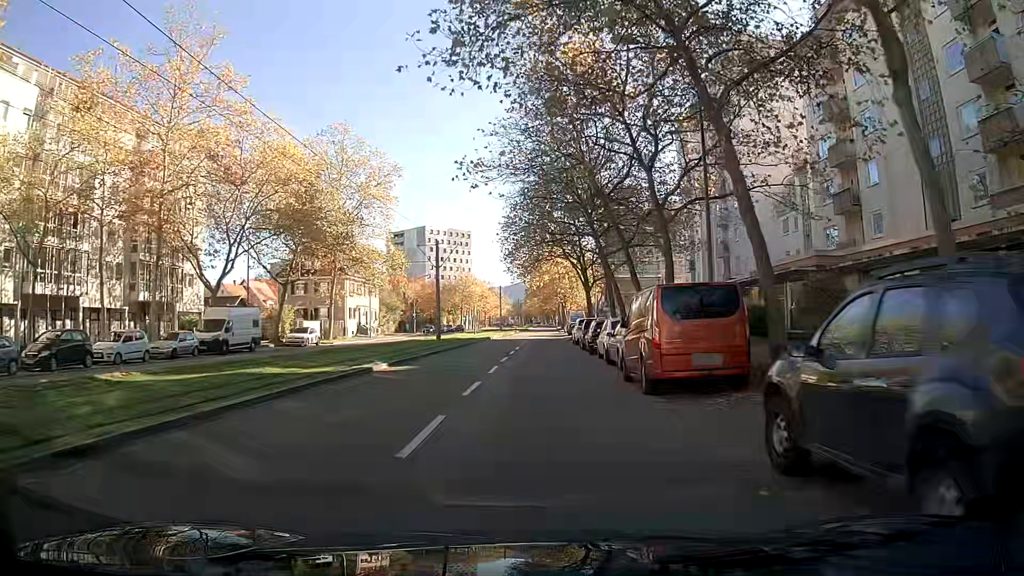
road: tertiary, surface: asphalt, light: Day
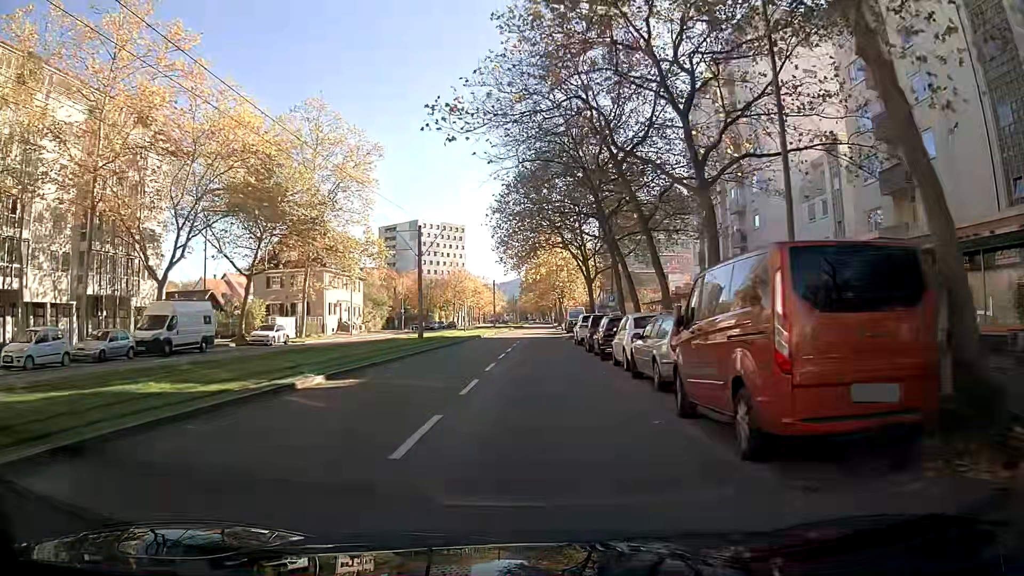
(0.0, +6.1) m; 0°
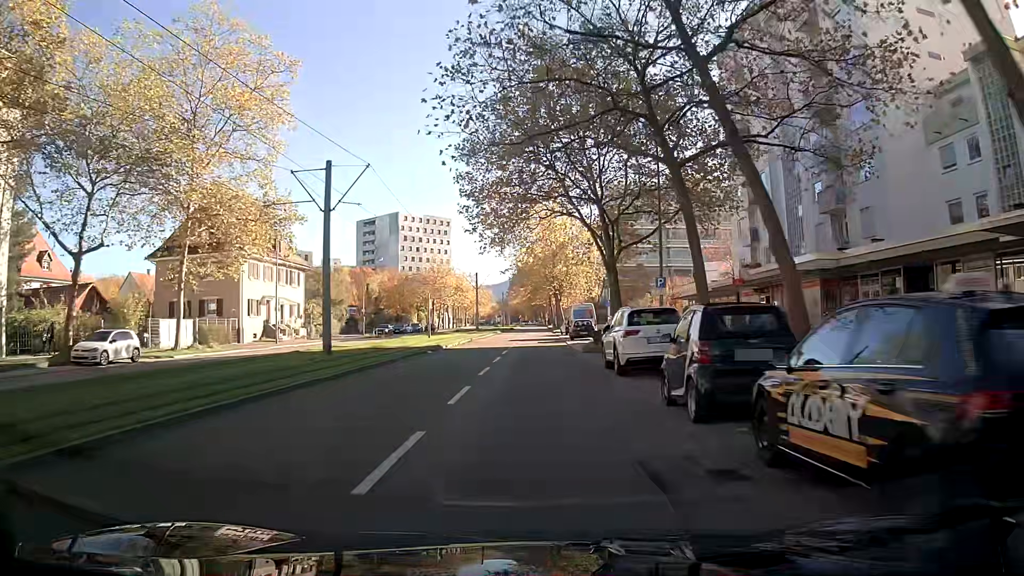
(+0.2, +18.8) m; +1°
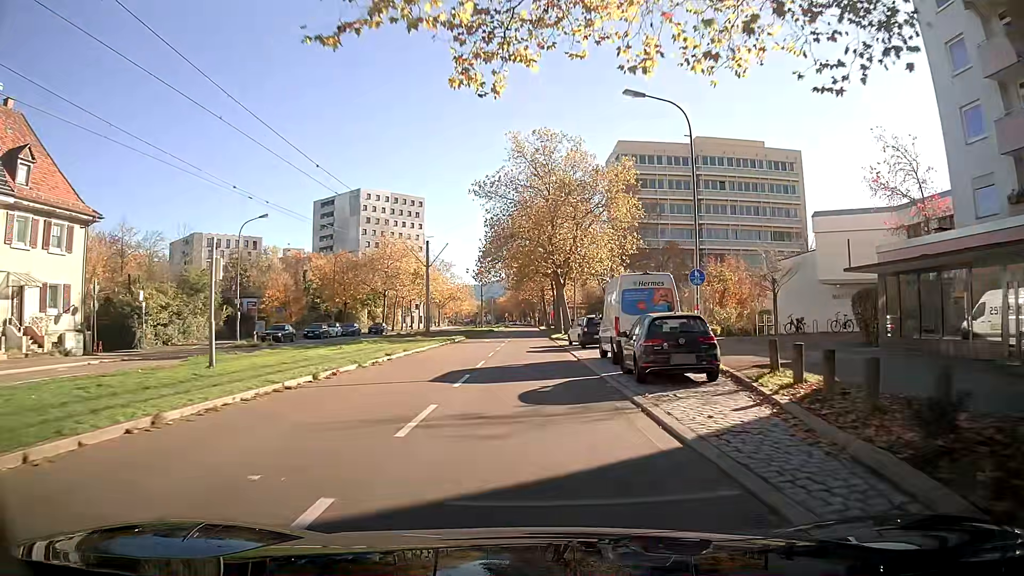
(+0.1, +32.6) m; 0°
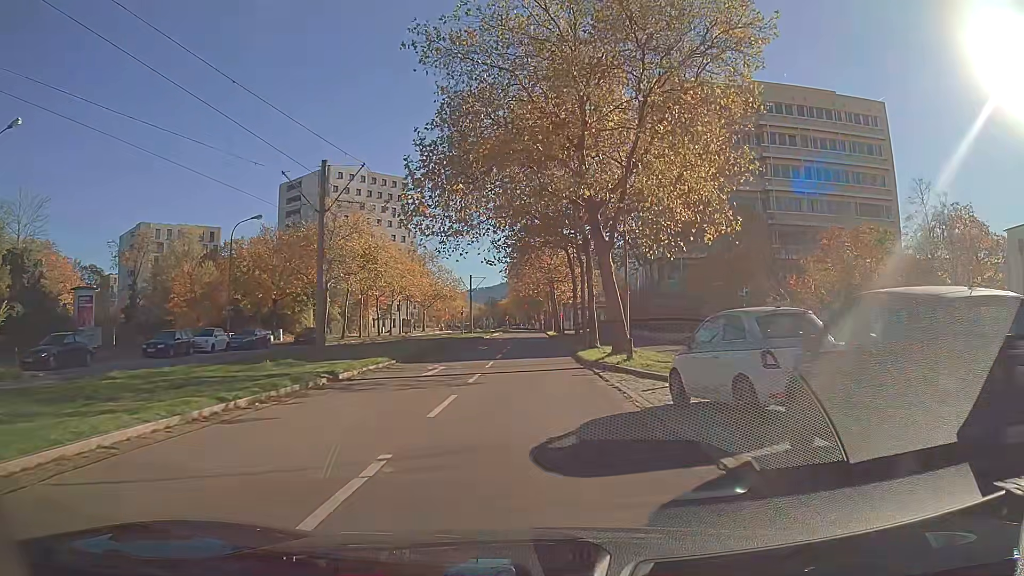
(0.0, +27.5) m; 0°
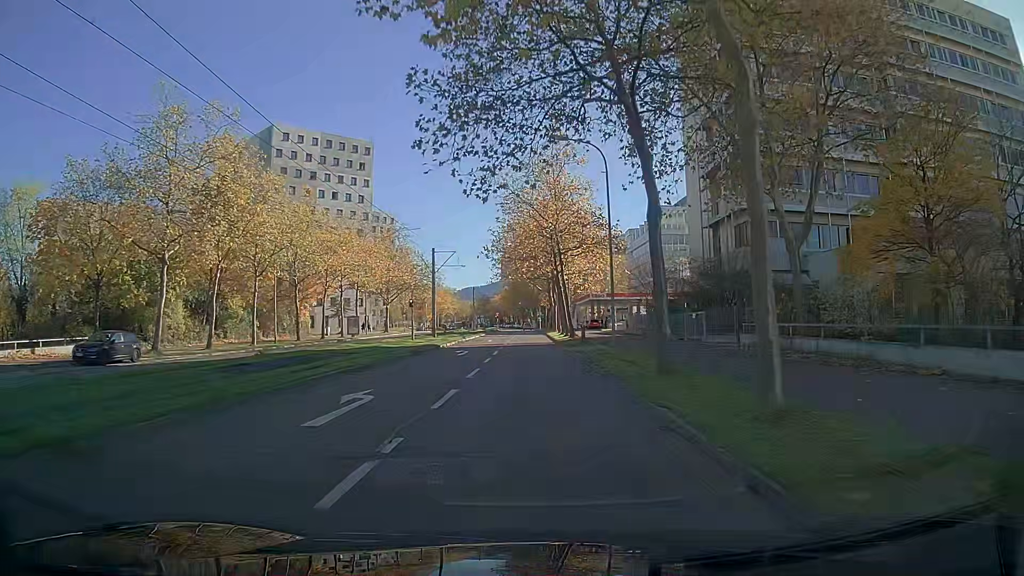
(+0.1, +28.7) m; 0°
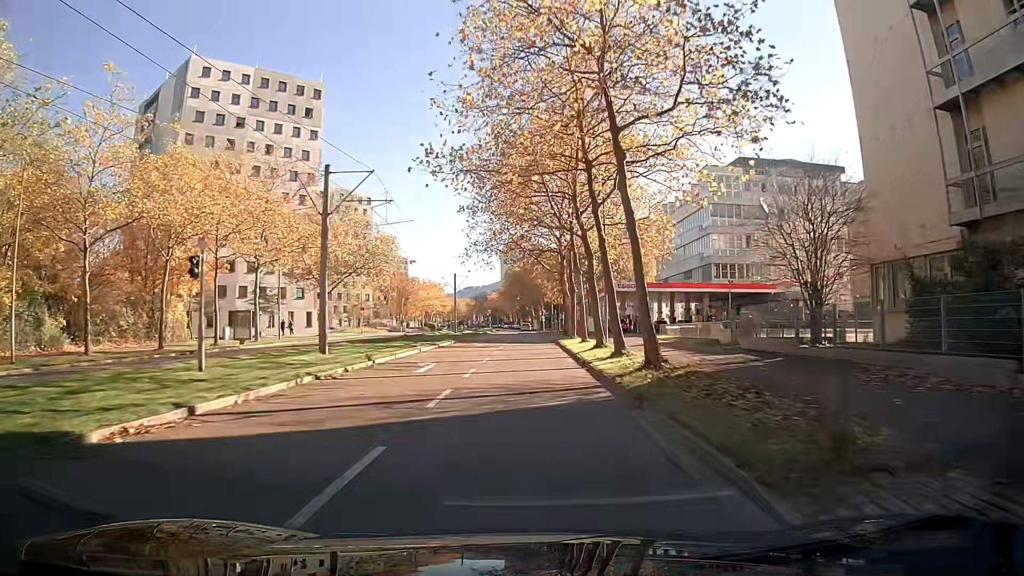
(+0.2, +29.9) m; 0°
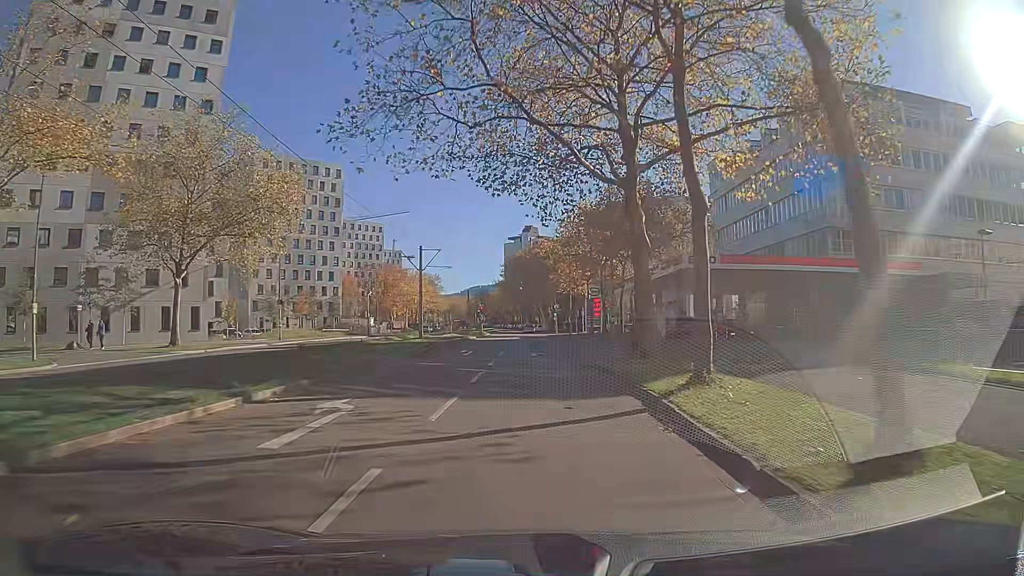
(-0.2, +30.8) m; -1°
